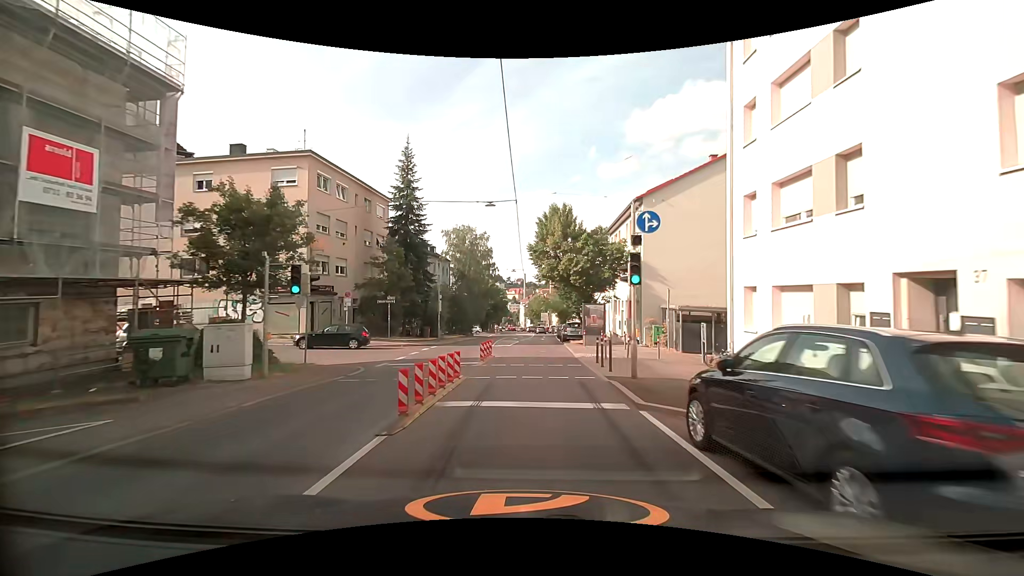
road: secondary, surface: asphalt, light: Day
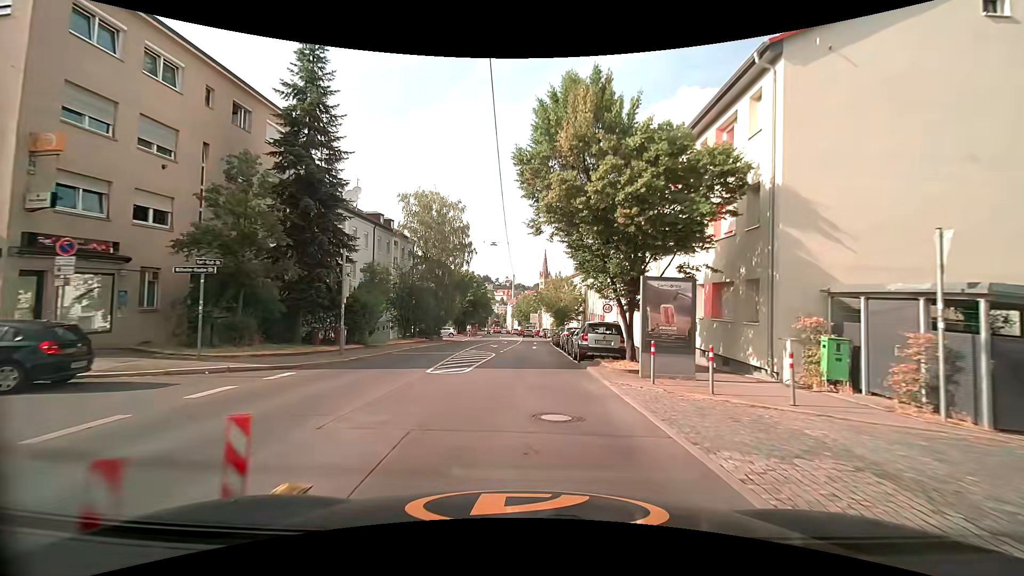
(+0.2, +18.2) m; +2°
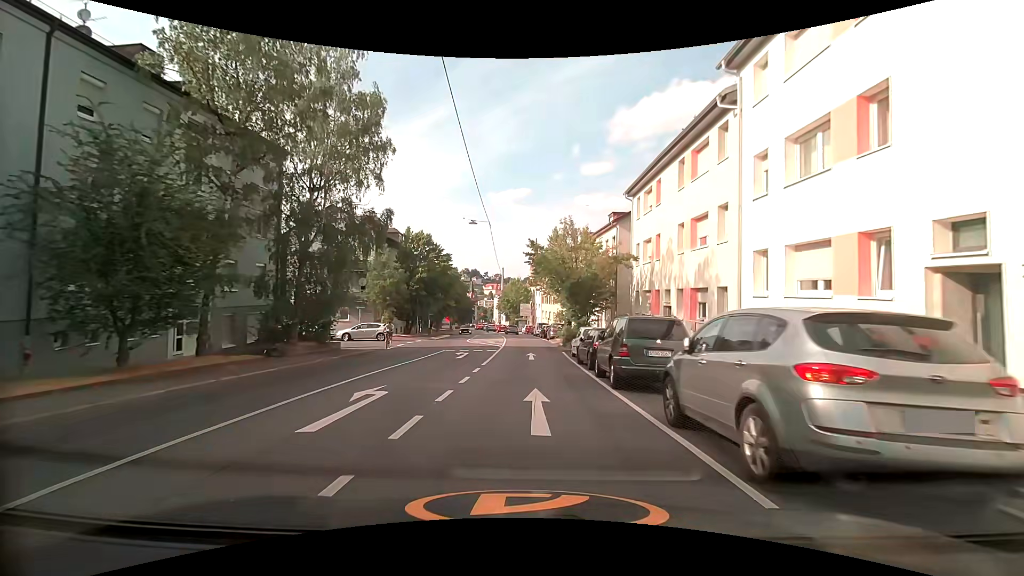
(+0.2, +30.4) m; 0°
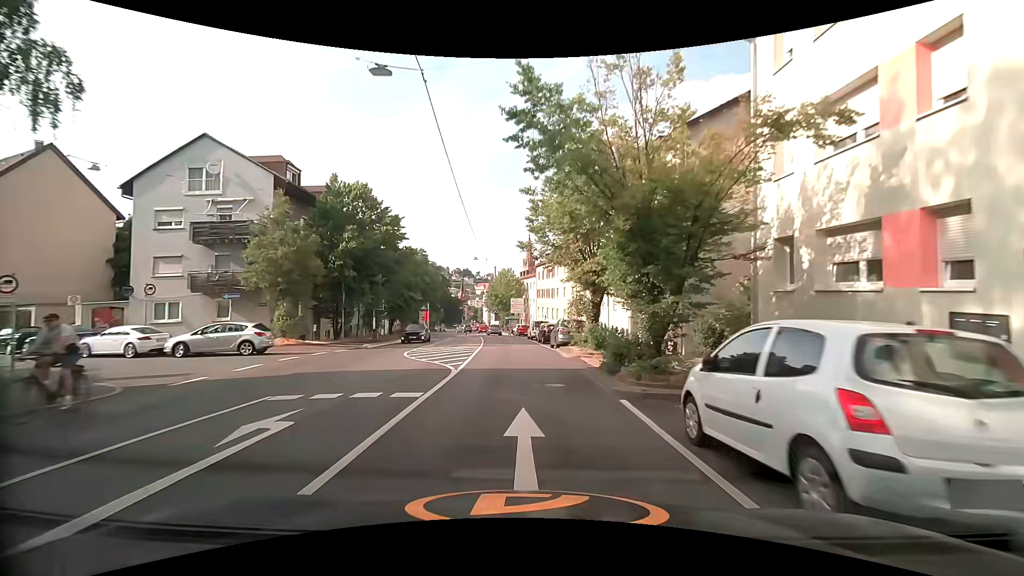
(+0.5, +18.4) m; +1°
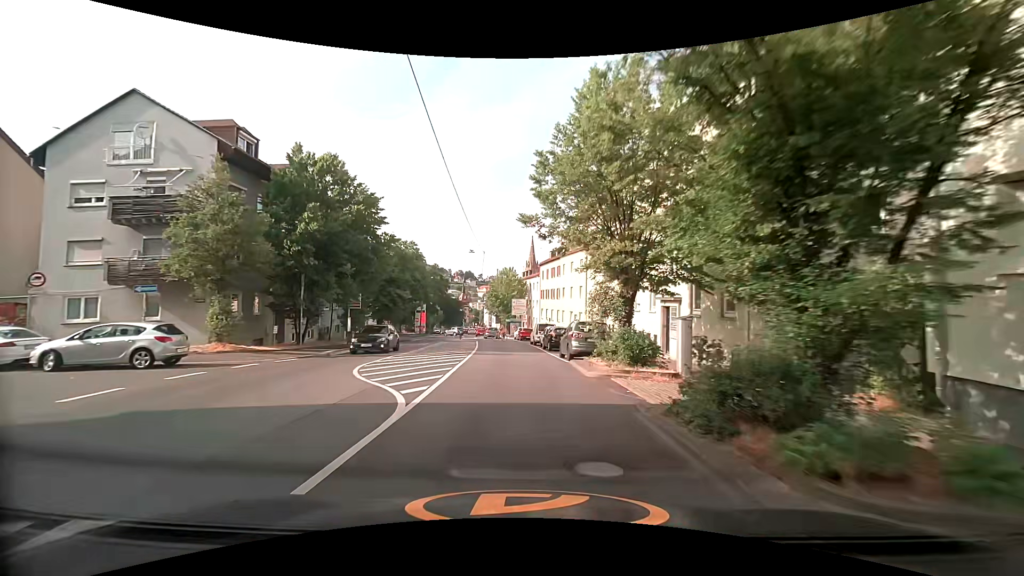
(+0.1, +6.1) m; +1°
(0, +10) (0, +20) (-1, +30) (-1, +40) (-2, +50) (-3, +60) (-4, +70) (-5, +80) (-6, +90) (-7, +100) m
